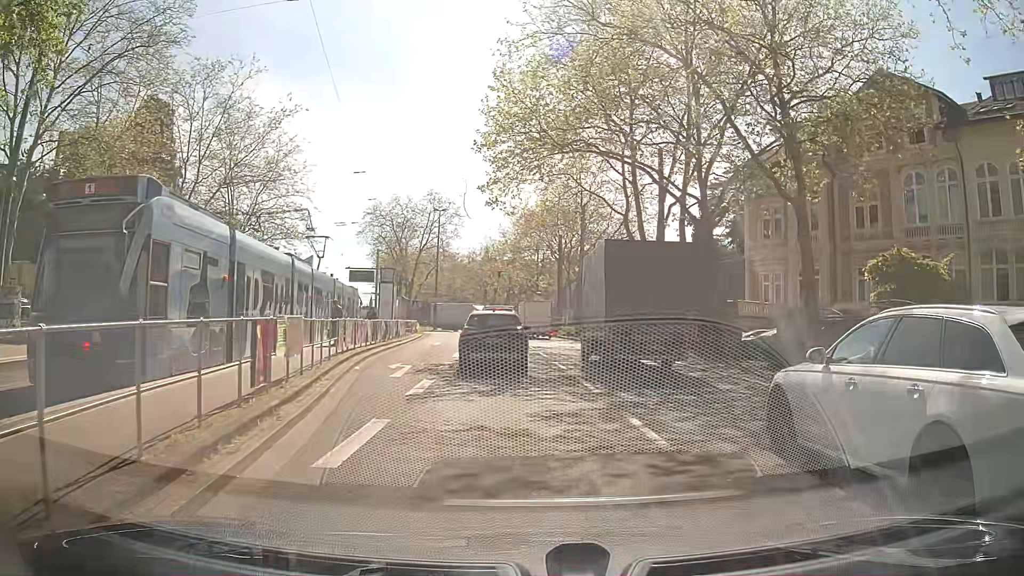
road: primary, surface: asphalt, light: Day
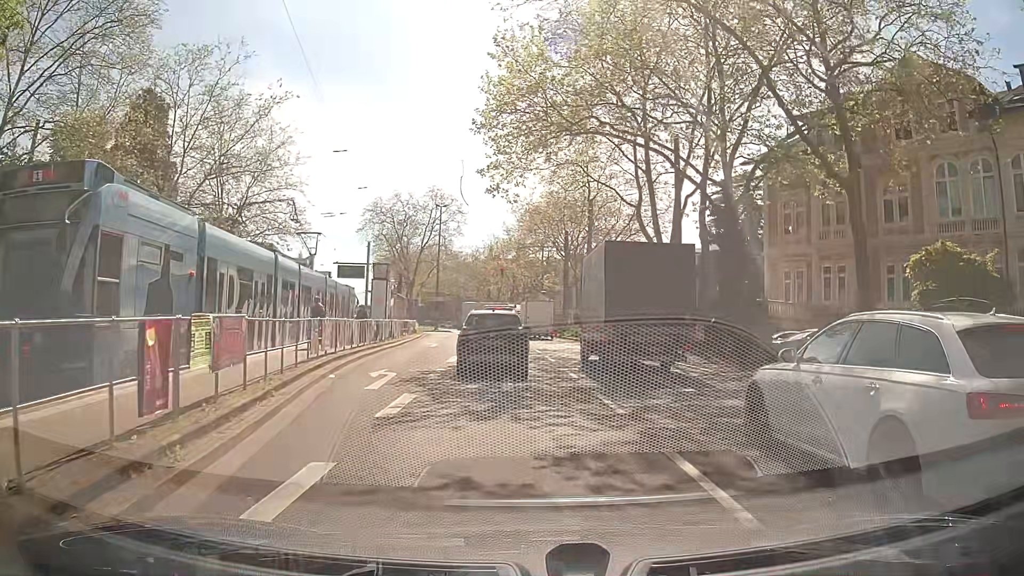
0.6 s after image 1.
(-0.1, +2.8) m; -1°
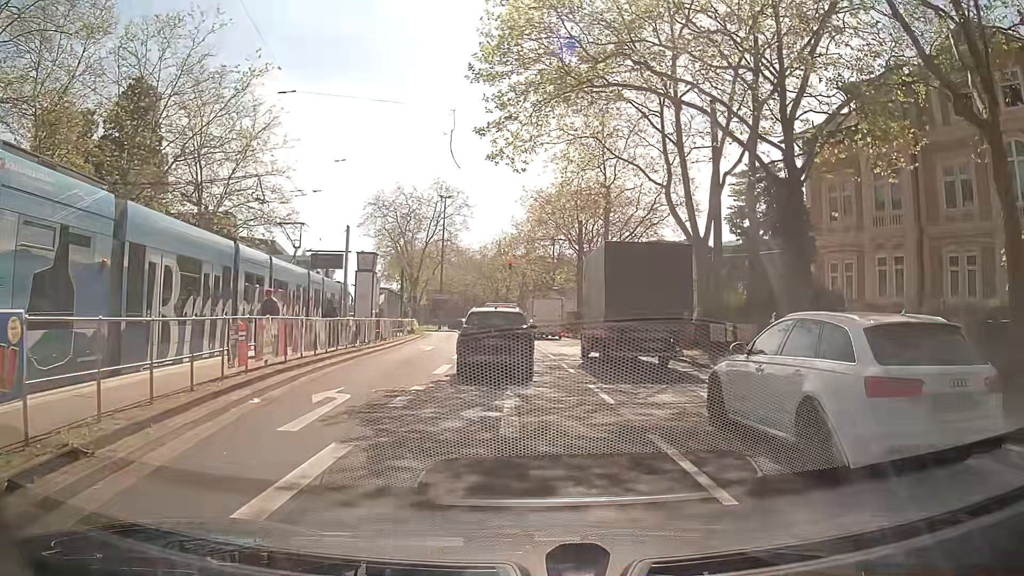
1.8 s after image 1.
(-0.1, +5.1) m; -2°
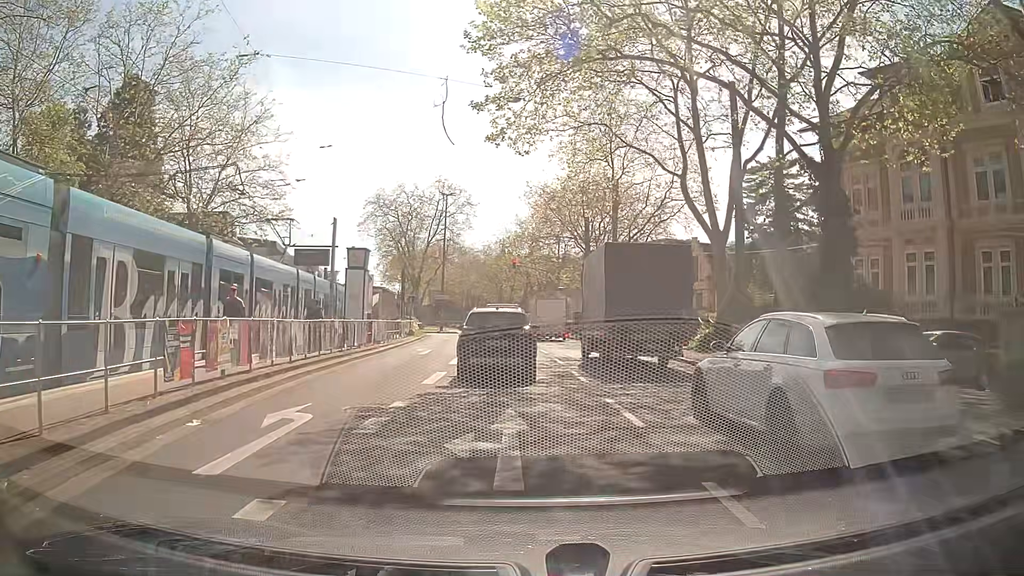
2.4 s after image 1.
(0.0, +2.3) m; 0°
